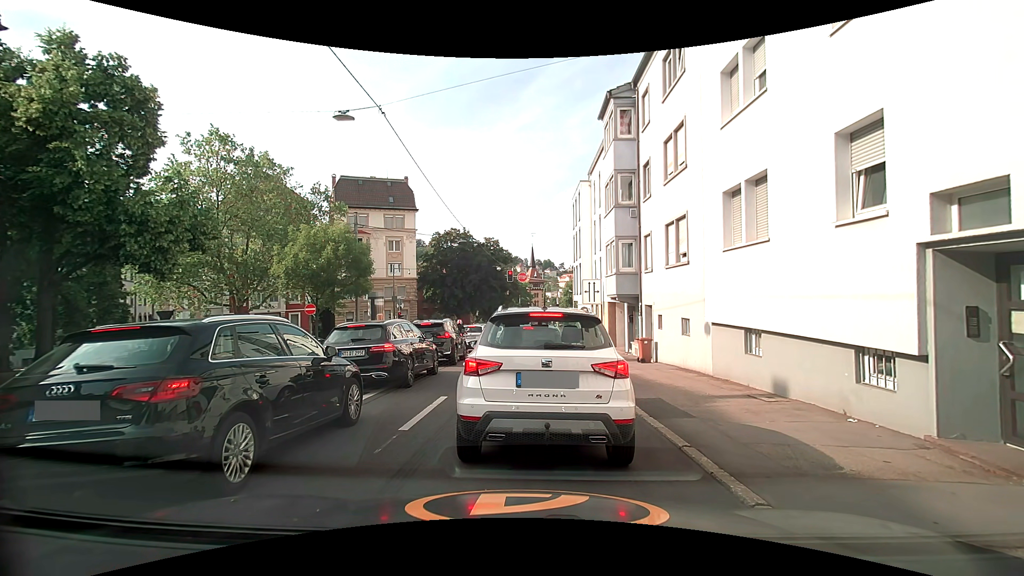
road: secondary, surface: asphalt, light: Day
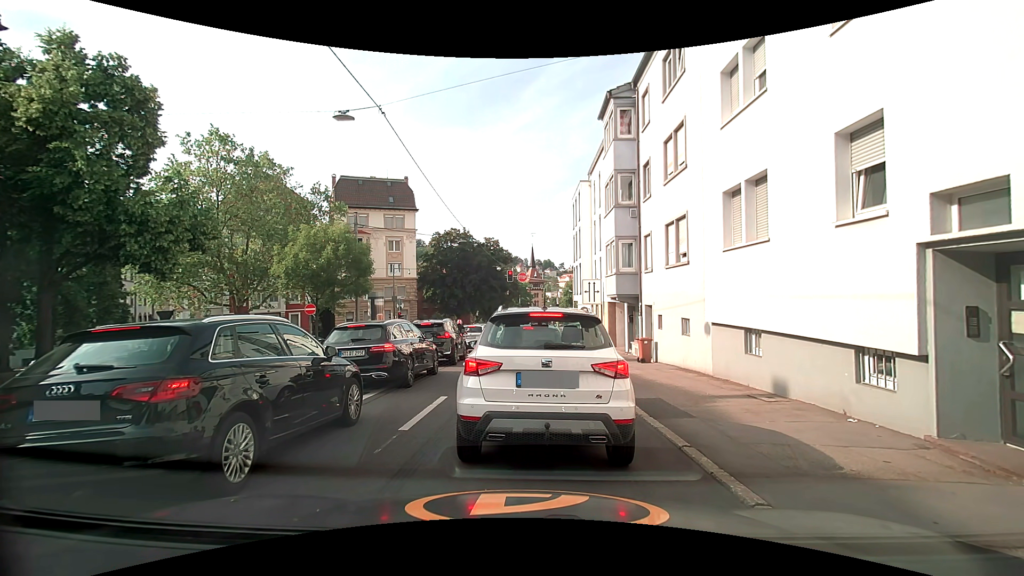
(0.0, 0.0) m; 0°
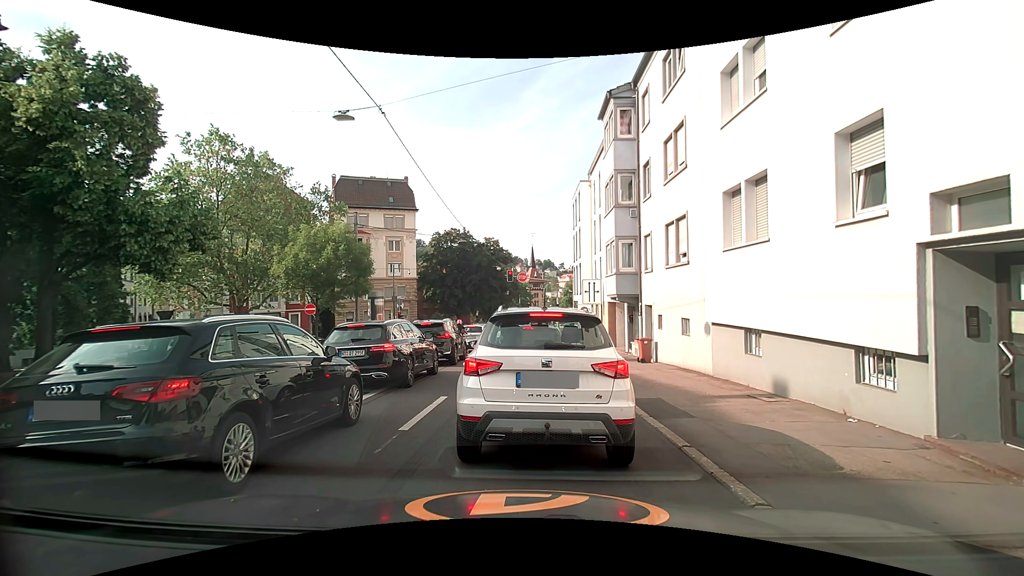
(0.0, 0.0) m; 0°
